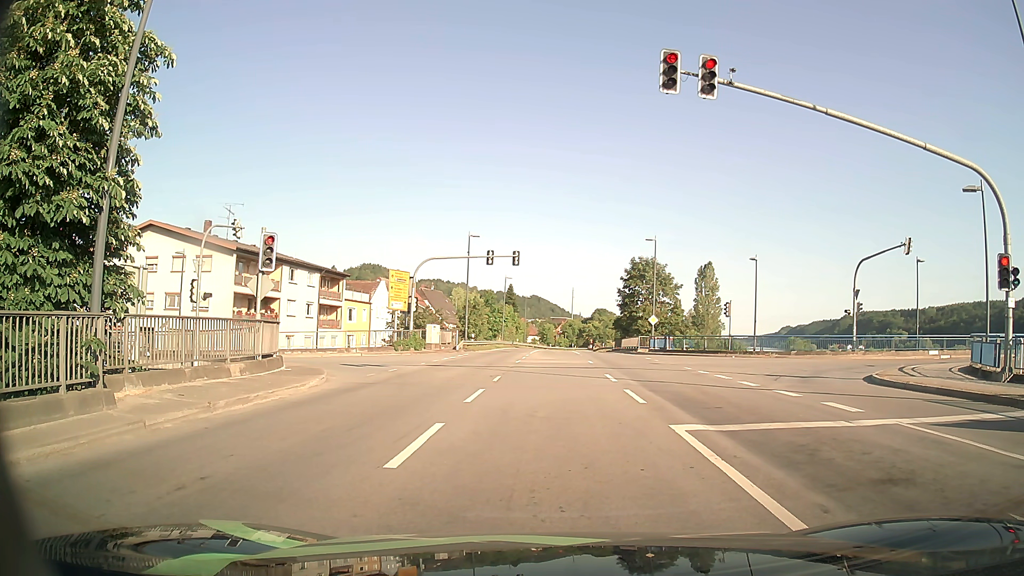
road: primary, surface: asphalt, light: Day
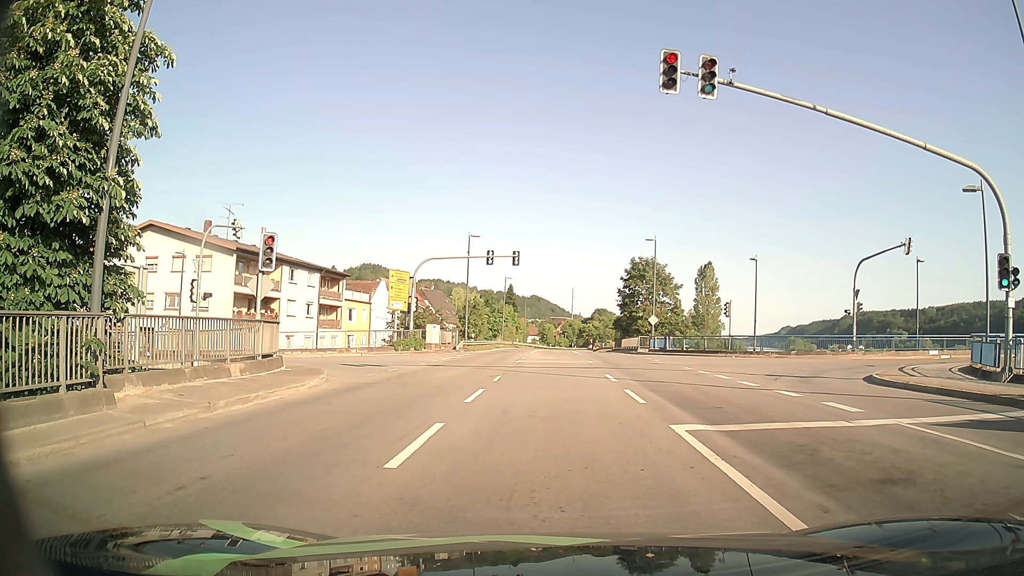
(0.0, 0.0) m; 0°
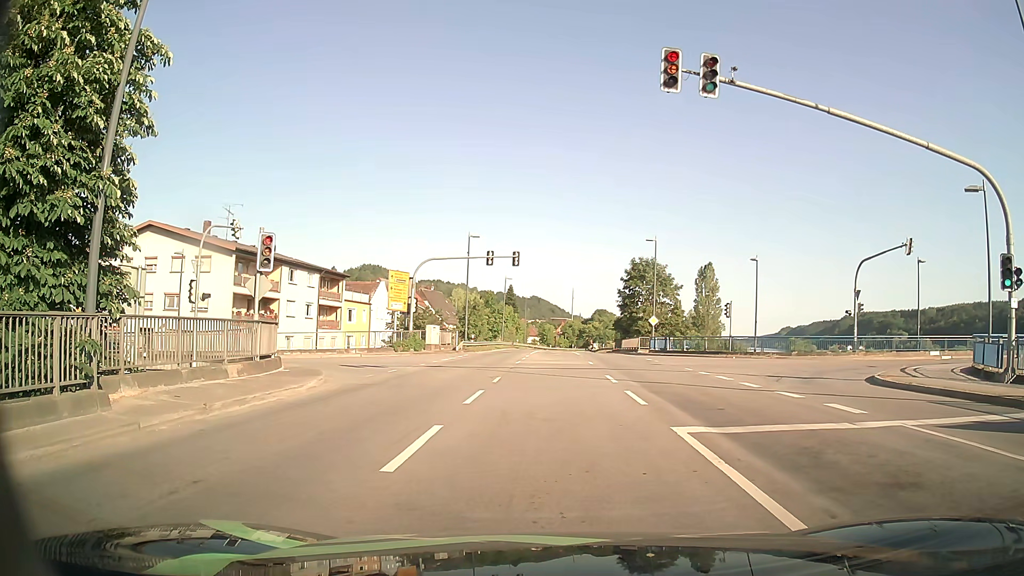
(0.0, +0.1) m; 0°
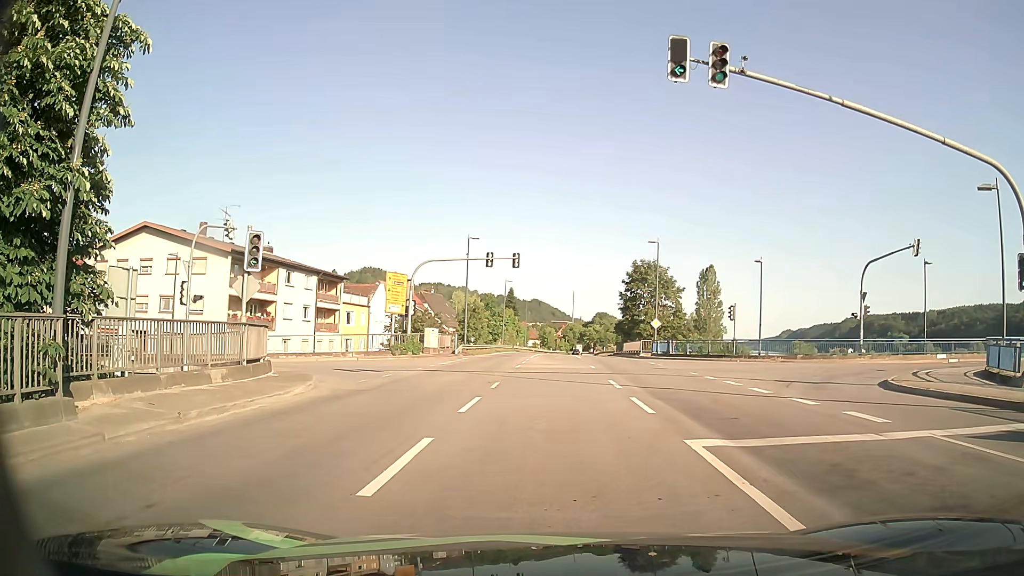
(0.0, +0.9) m; 0°
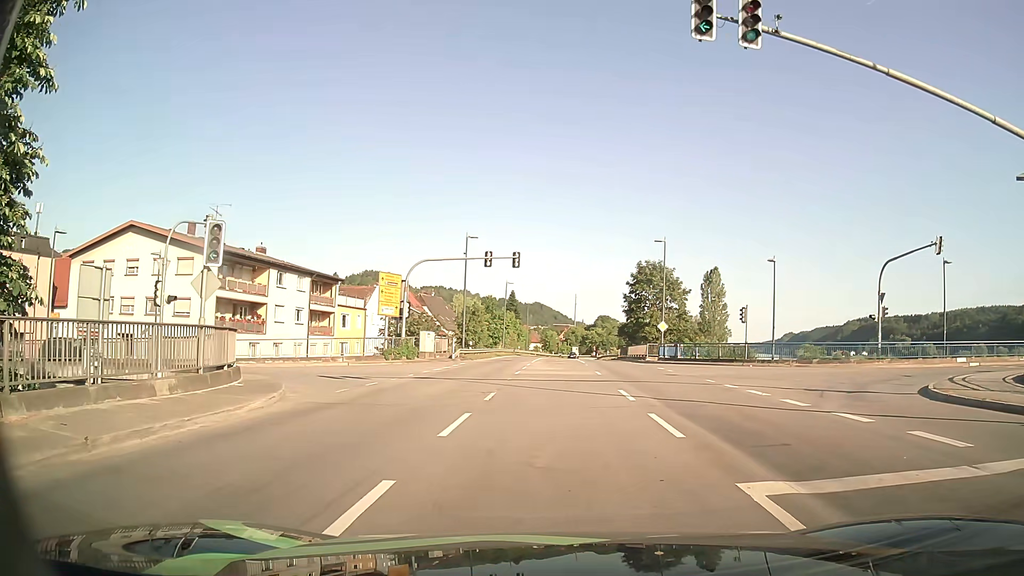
(0.0, +2.6) m; 0°
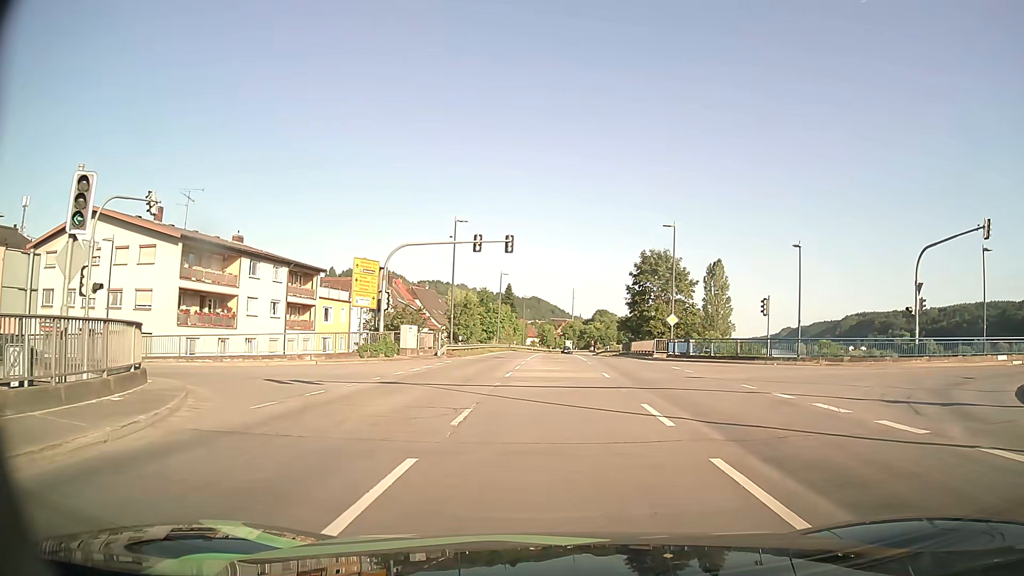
(0.0, +5.1) m; -1°
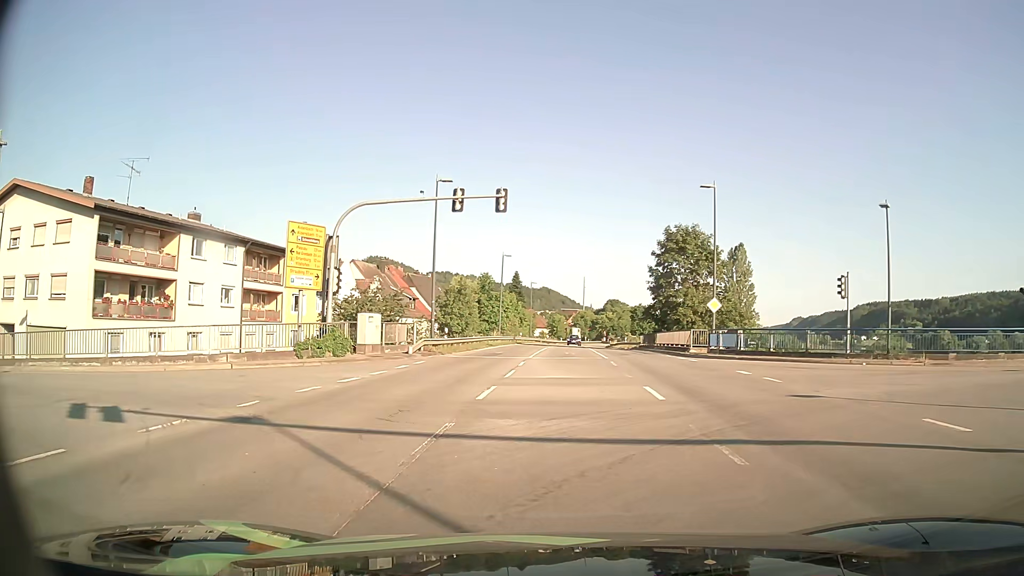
(+0.2, +10.0) m; 0°
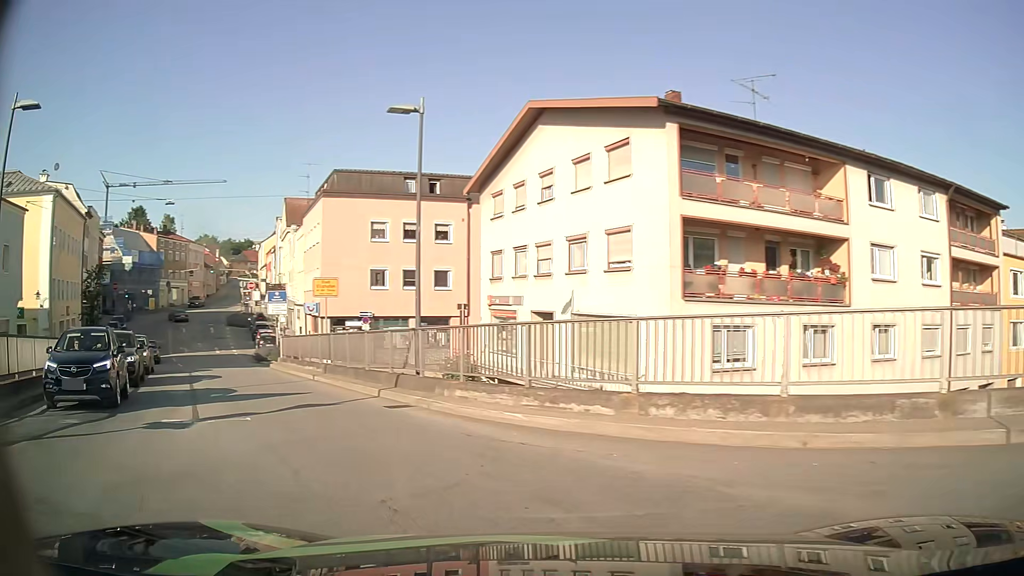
(-6.7, +14.7) m; -58°
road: tertiary
(-3, +10) (-8, +18) (-13, +26) (-19, +35) (-24, +44) (-28, +52) (-34, +61) (-39, +69) (-43, +78) (-47, +88) m
